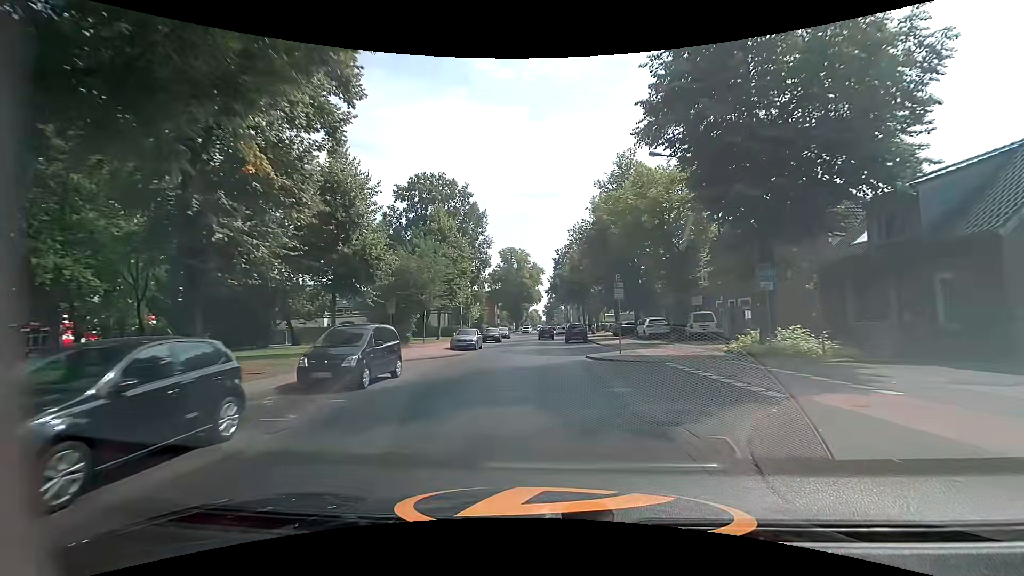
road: secondary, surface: asphalt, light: Day
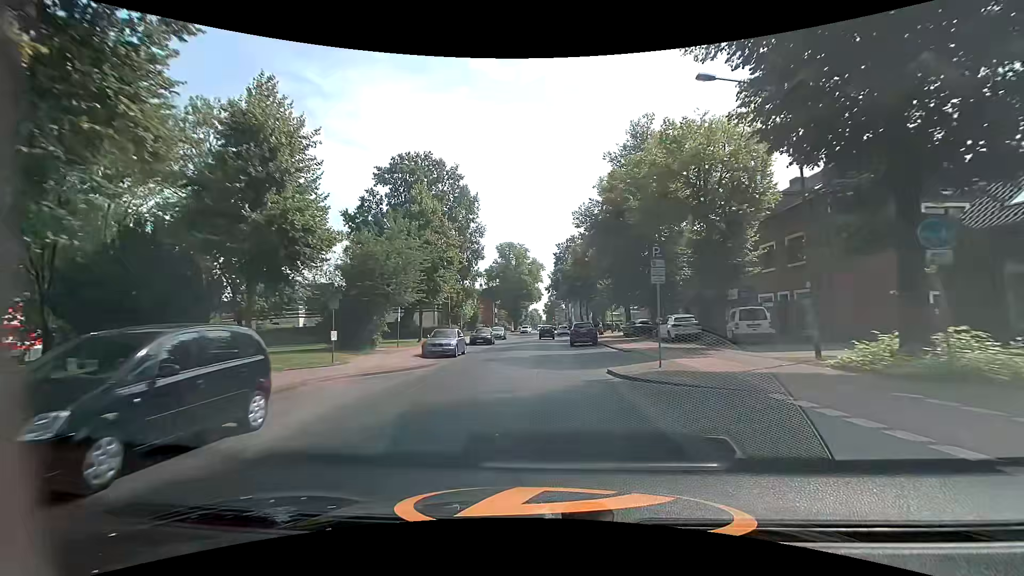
(0.0, +7.5) m; -1°
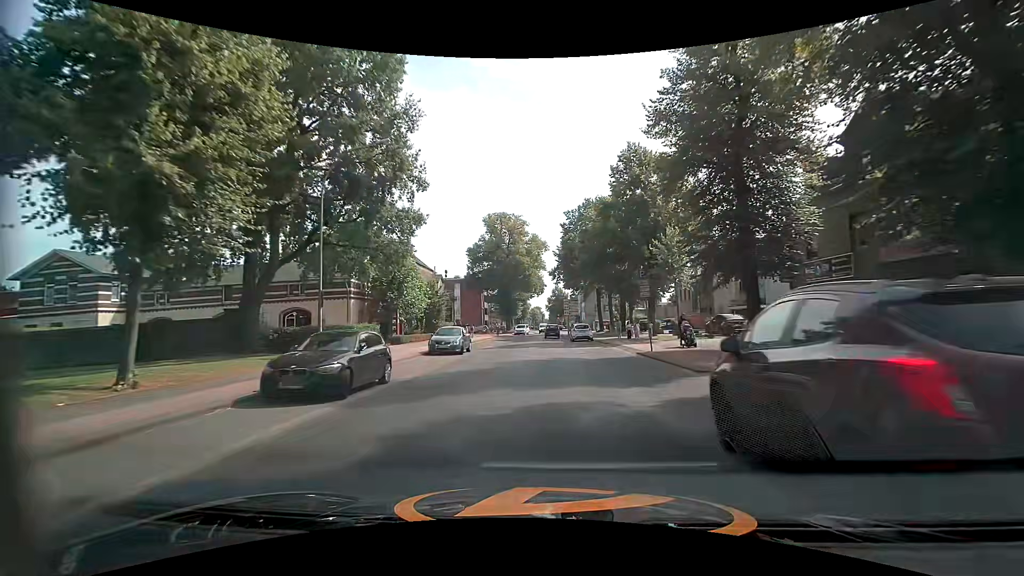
(-0.1, +30.2) m; 0°
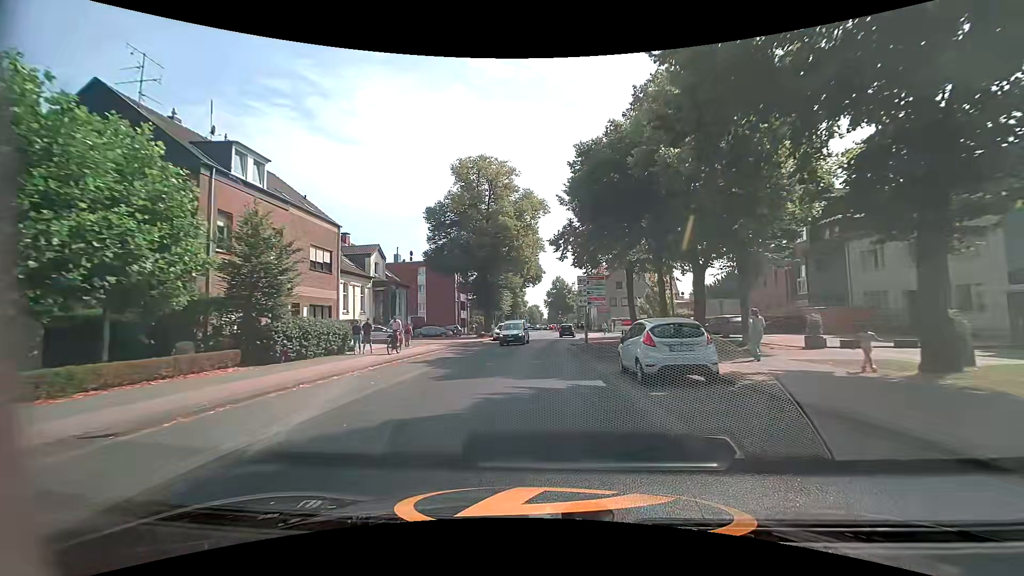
(+0.1, +29.3) m; +1°
(0, +10) (0, +20) (0, +30) (+1, +40) (+1, +50) (+2, +60) (+3, +70) (+2, +80) (+1, +90) (+1, +100) m
